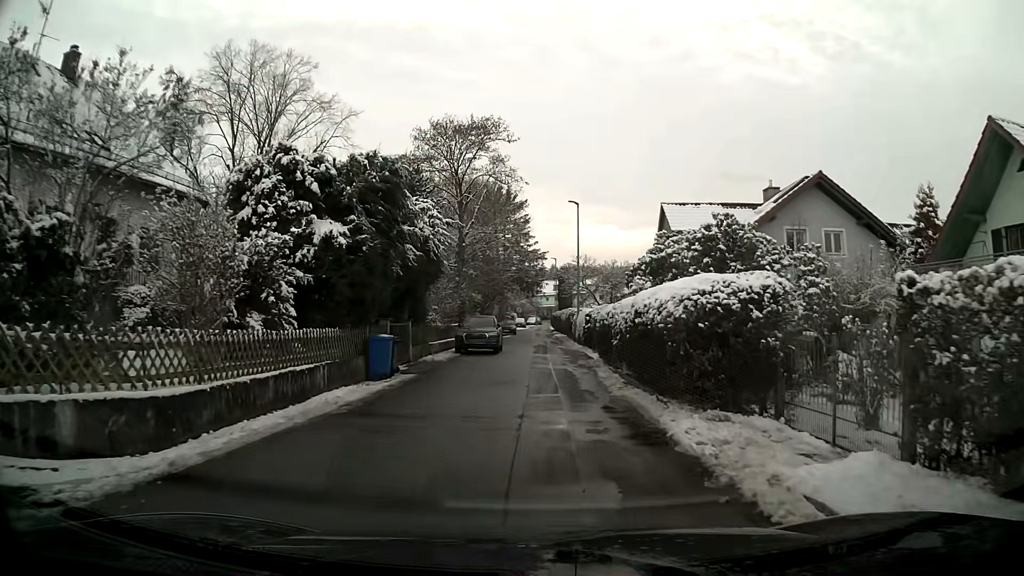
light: Day
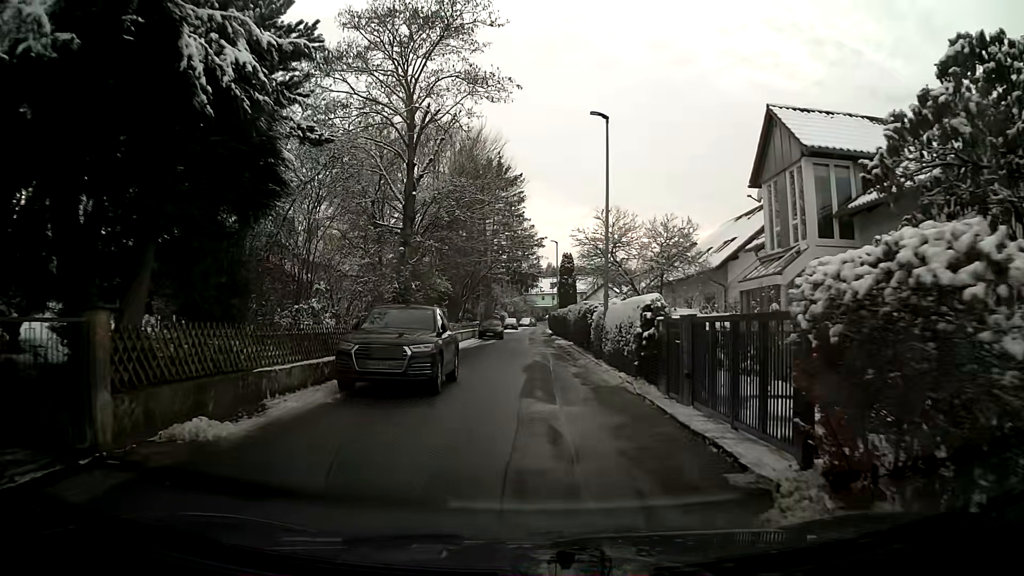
(+0.2, +16.8) m; +1°
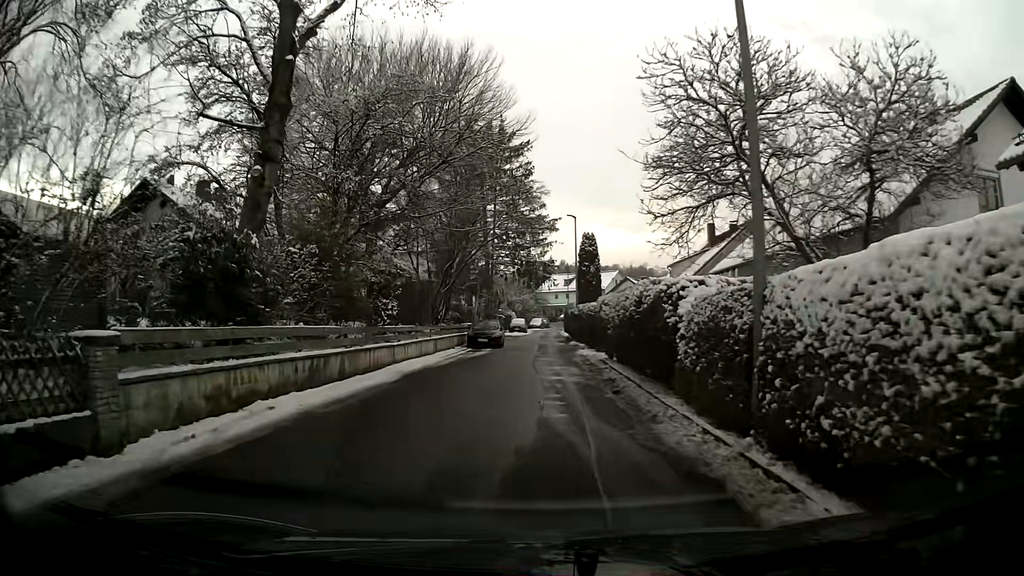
(+0.1, +14.5) m; -1°
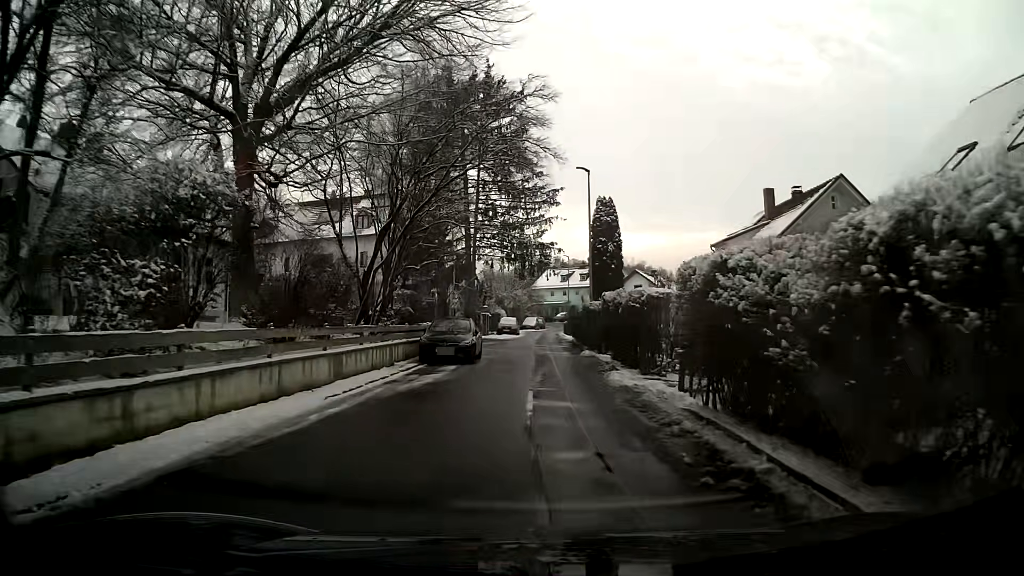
(-0.2, +13.9) m; 0°
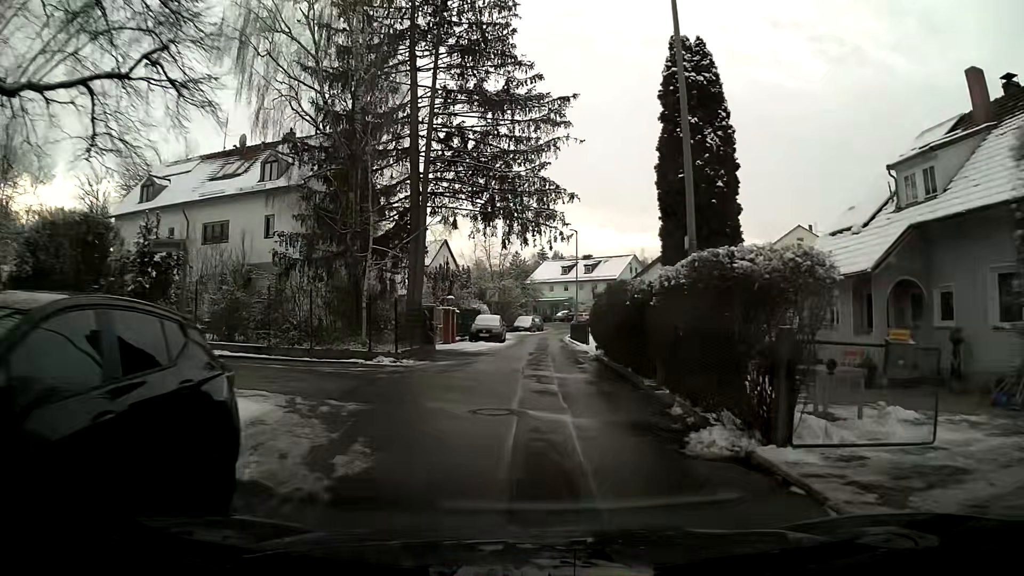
(+0.2, +20.2) m; 0°
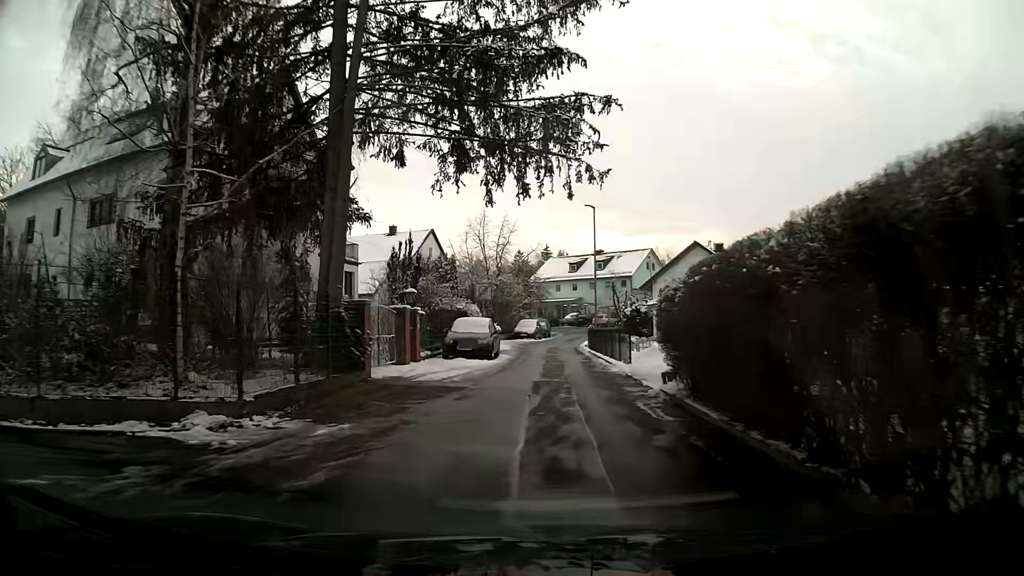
(0.0, +12.1) m; 0°
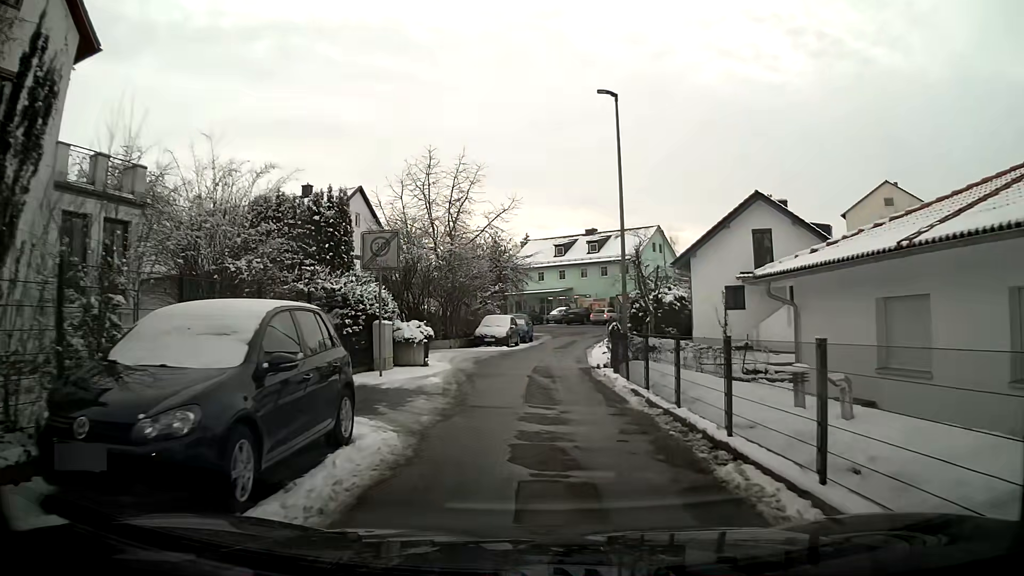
(+0.4, +19.4) m; +2°
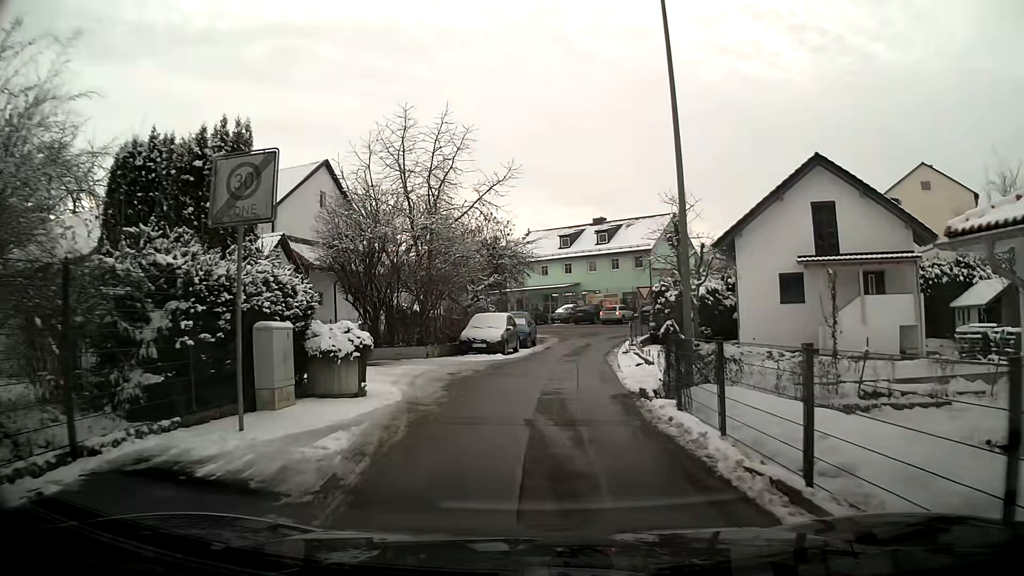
(0.0, +7.6) m; 0°
(0, +10) (+1, +20) (+2, +30) (+5, +39) (+14, +42) (+23, +38) (+32, +34) (+41, +29) (+49, +24) (+58, +19) m
